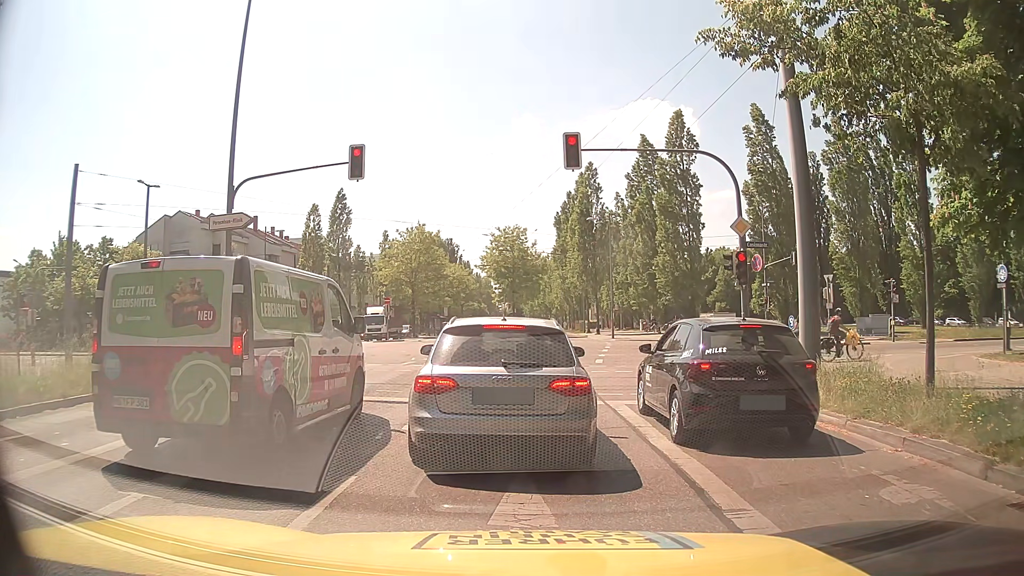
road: secondary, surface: asphalt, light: Day
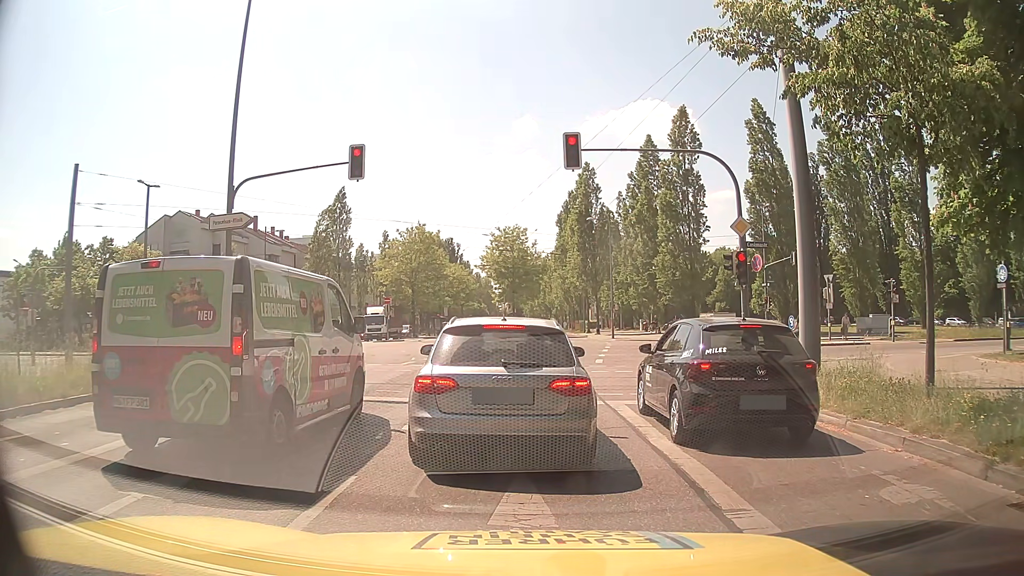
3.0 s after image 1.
(0.0, 0.0) m; 0°
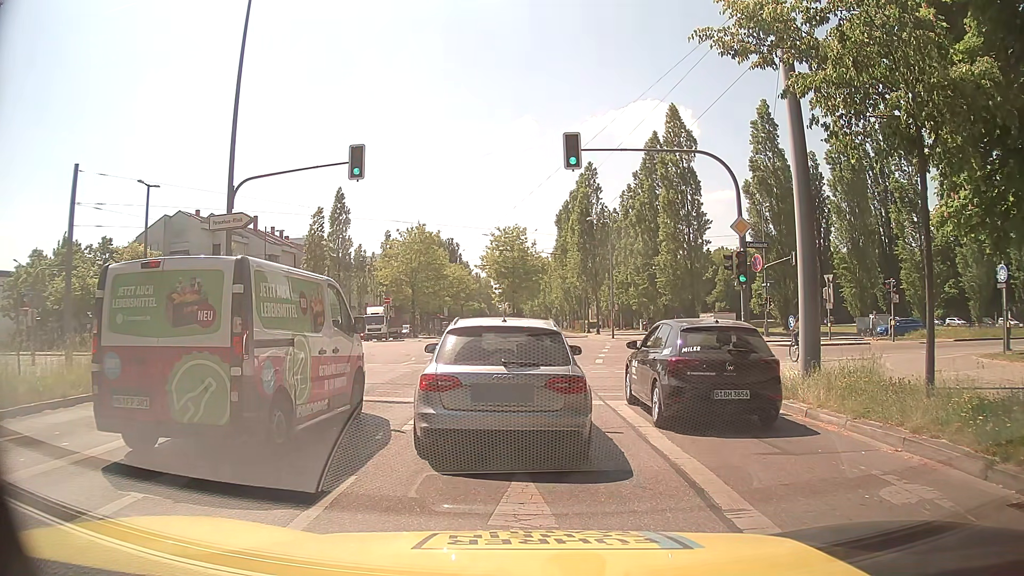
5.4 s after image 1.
(0.0, 0.0) m; 0°
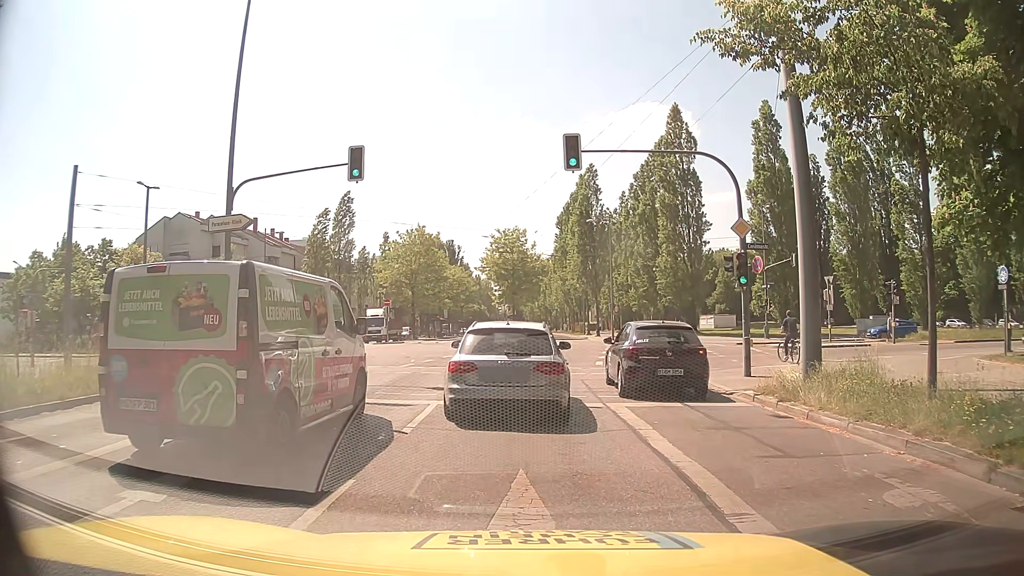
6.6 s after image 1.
(0.0, 0.0) m; 0°
